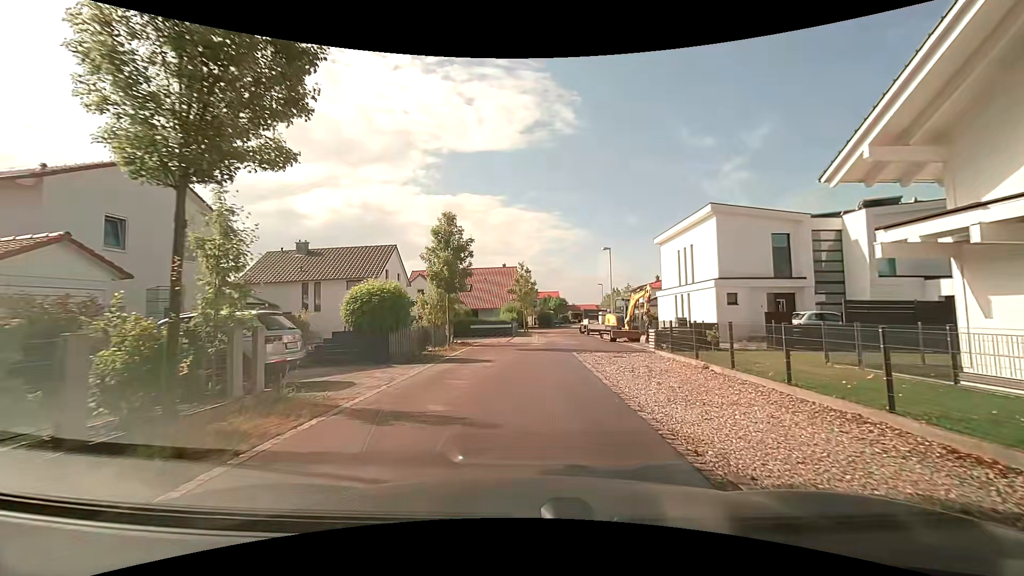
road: residential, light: Day
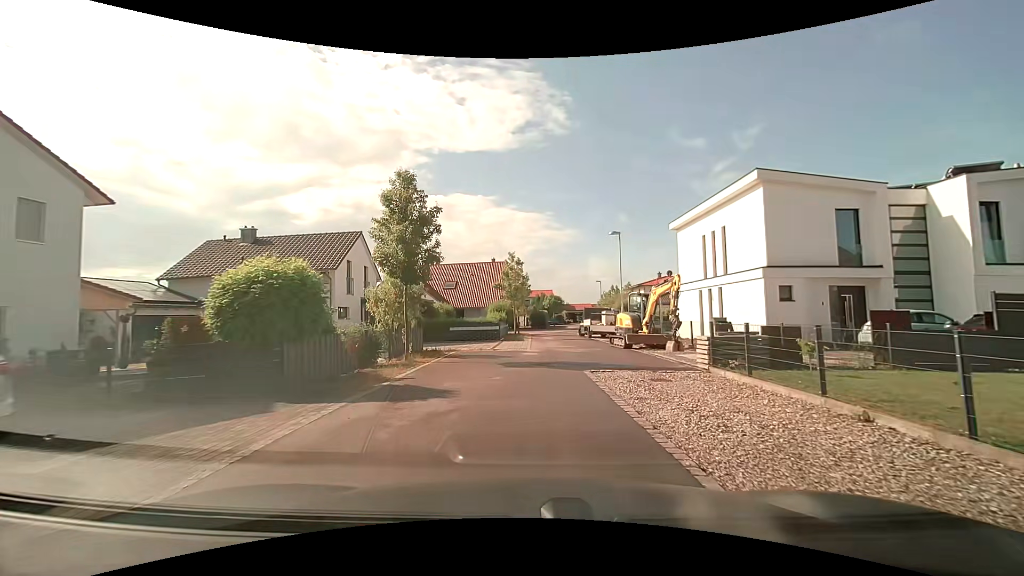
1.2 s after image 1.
(0.0, +6.4) m; +1°
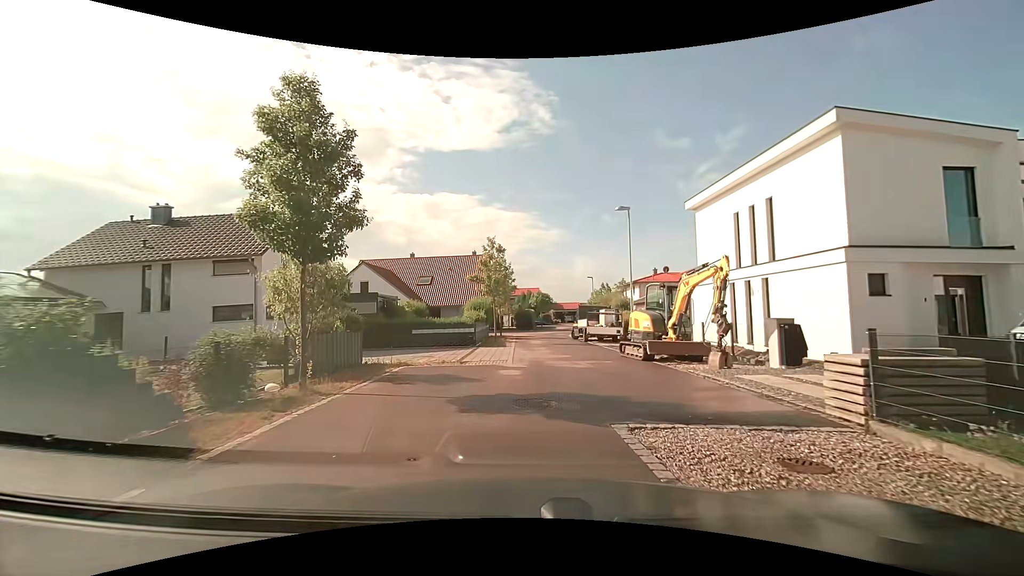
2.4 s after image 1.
(+0.1, +6.3) m; +2°
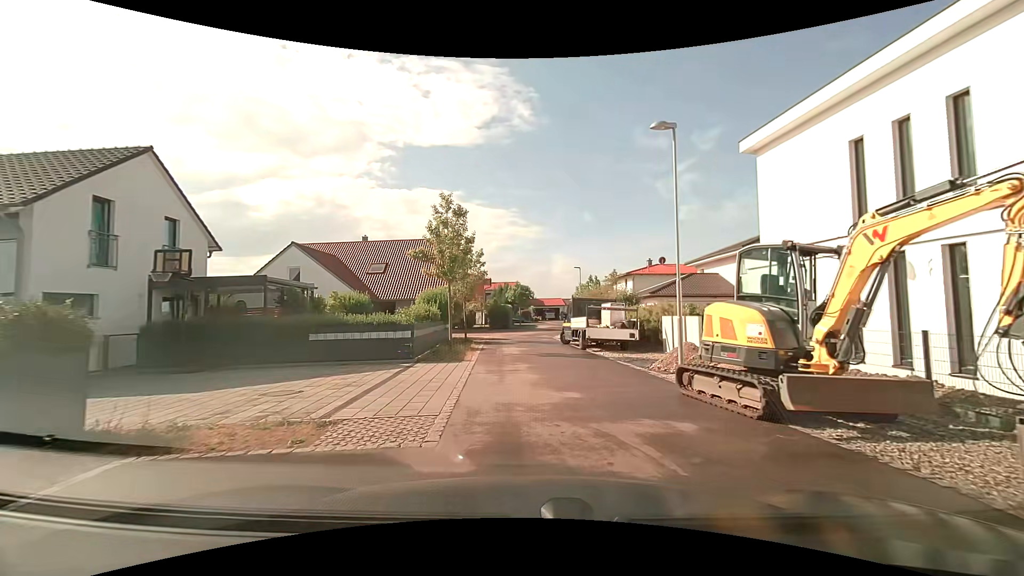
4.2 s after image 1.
(+0.1, +9.3) m; +2°
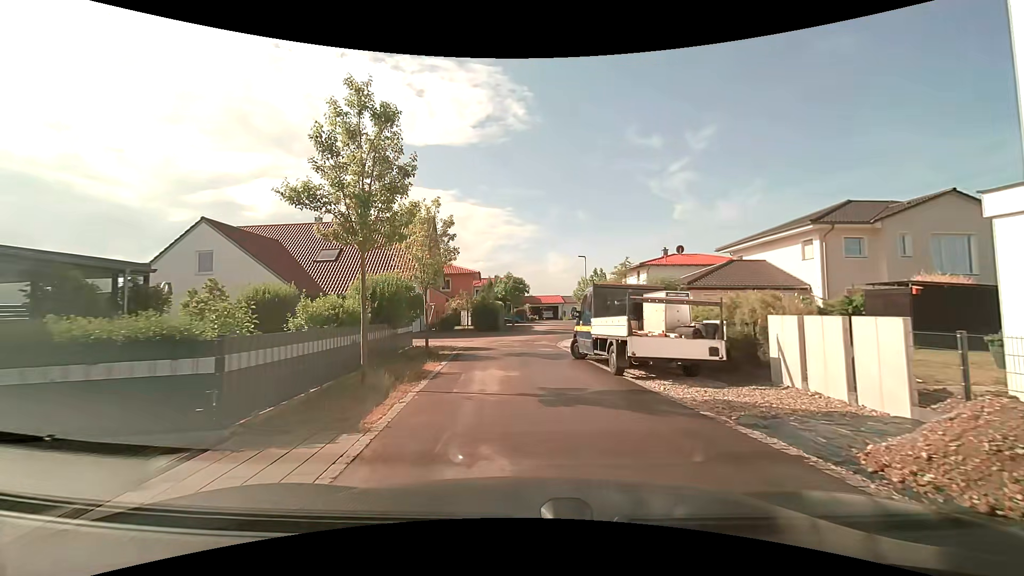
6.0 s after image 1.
(+0.2, +9.2) m; +1°
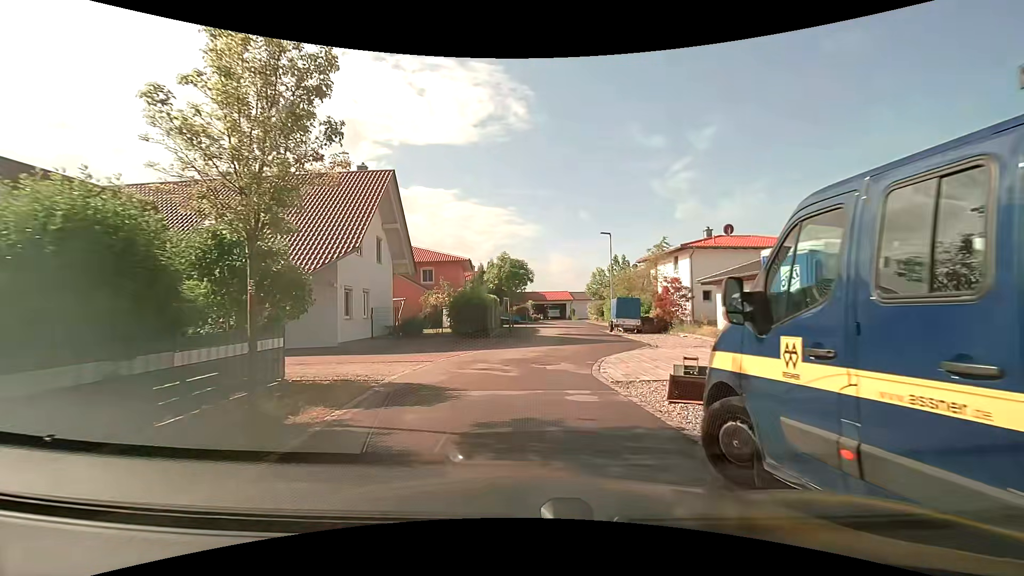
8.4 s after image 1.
(0.0, +11.8) m; 0°
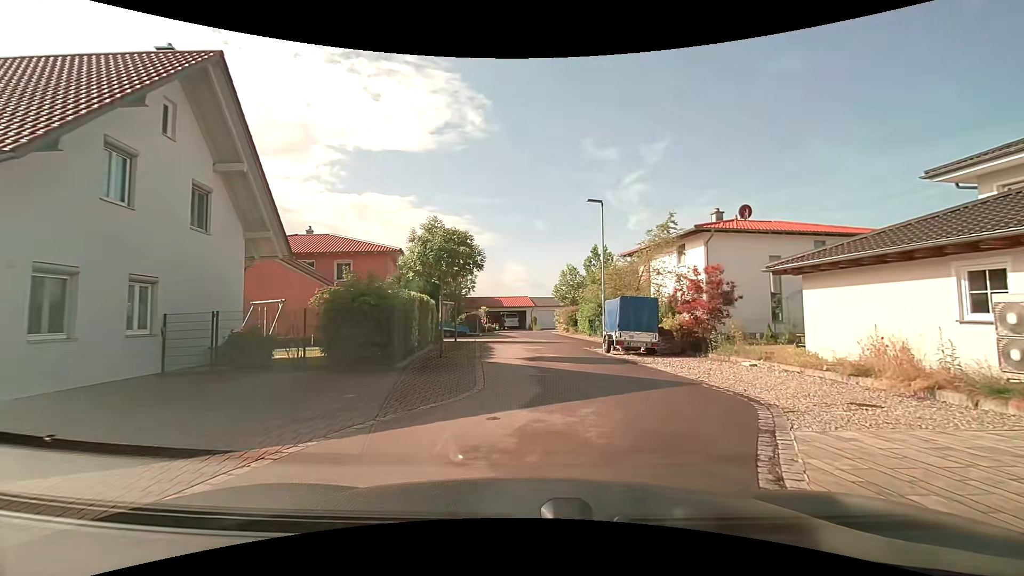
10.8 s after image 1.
(+0.1, +11.3) m; +6°
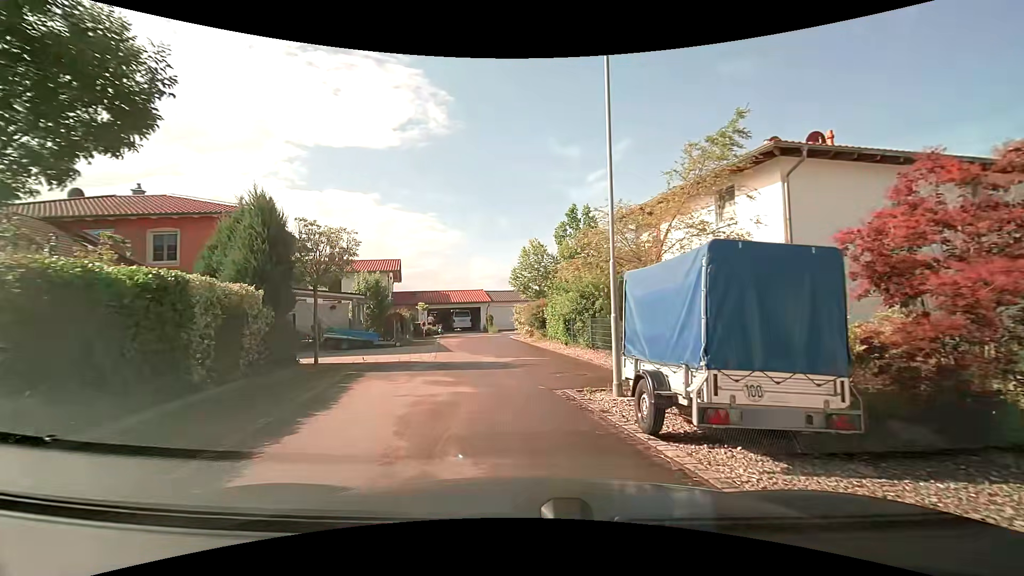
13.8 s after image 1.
(+0.9, +12.5) m; +4°
